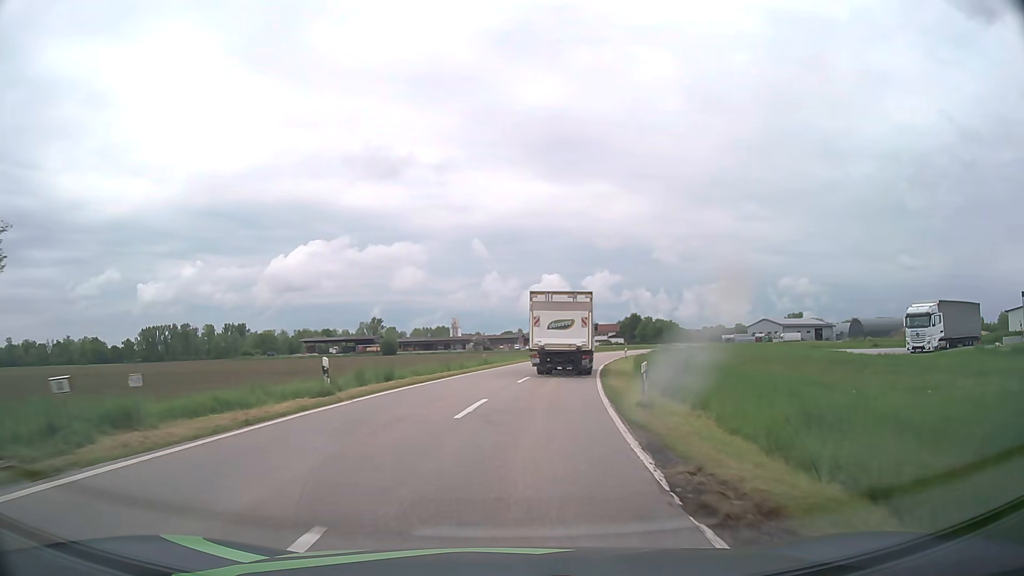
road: tertiary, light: Day
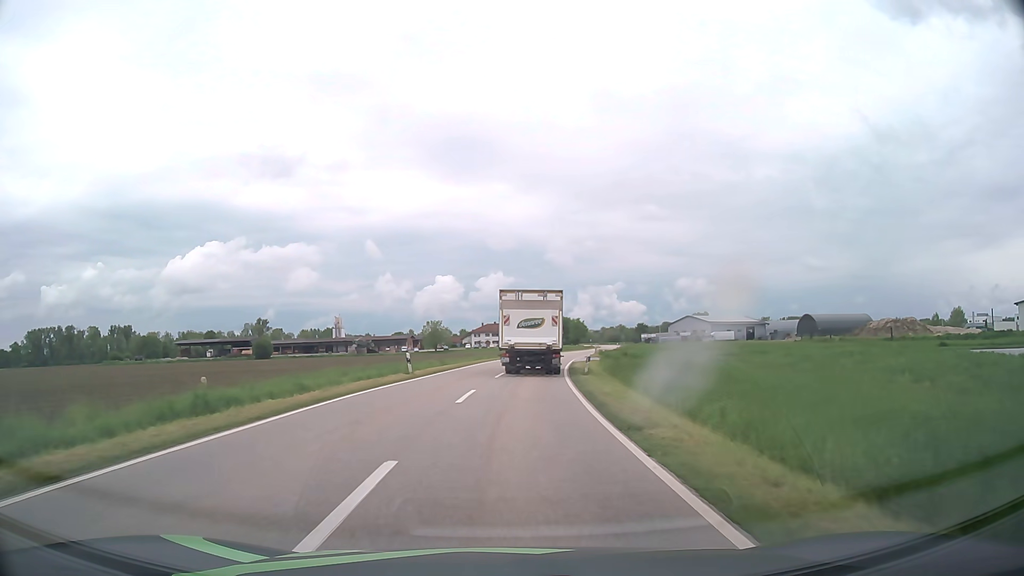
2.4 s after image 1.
(+2.7, +33.1) m; +9°
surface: asphalt
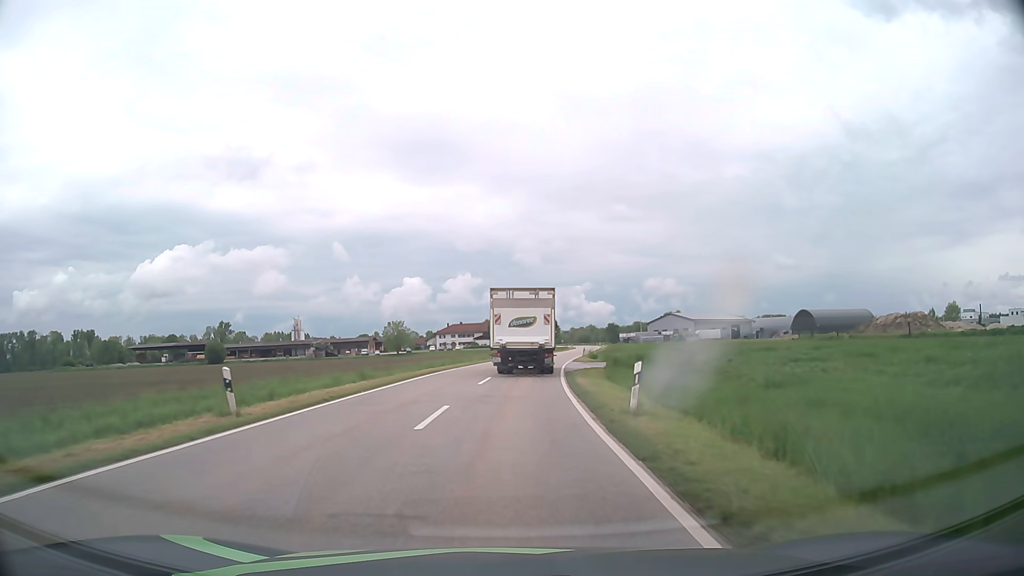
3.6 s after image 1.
(+0.4, +16.6) m; +3°
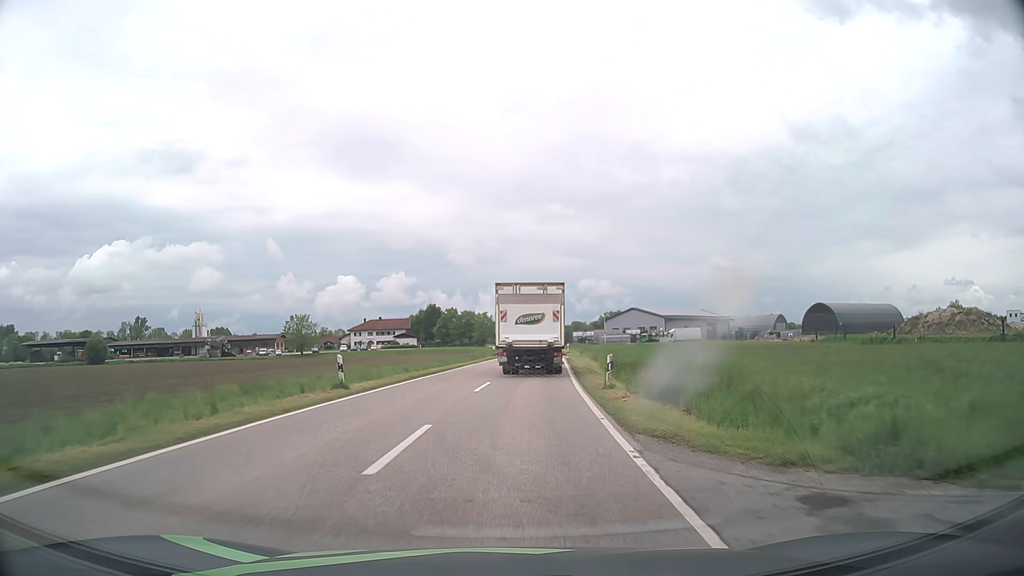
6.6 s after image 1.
(+1.8, +40.2) m; +5°
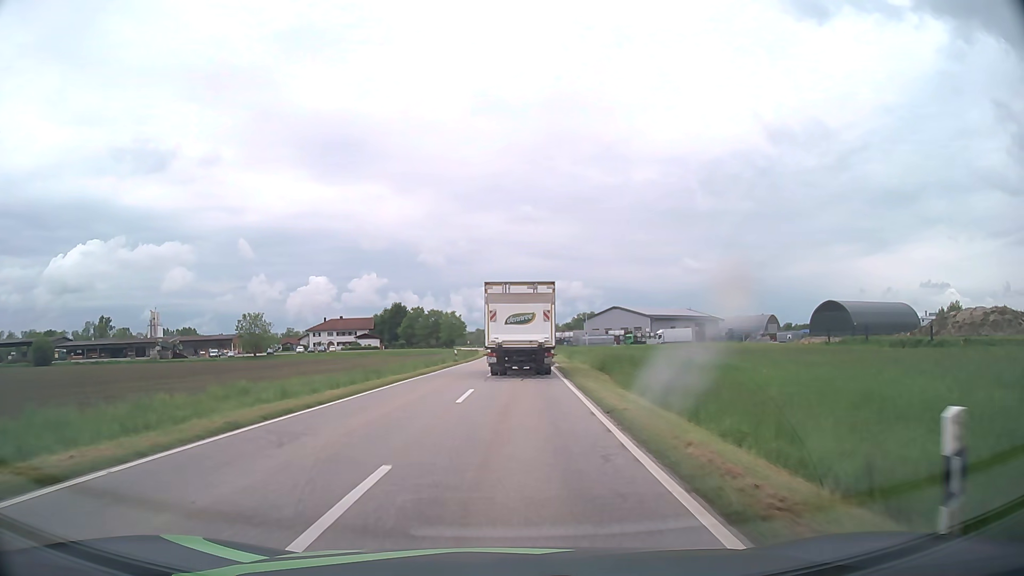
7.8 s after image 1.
(+0.4, +15.5) m; +3°
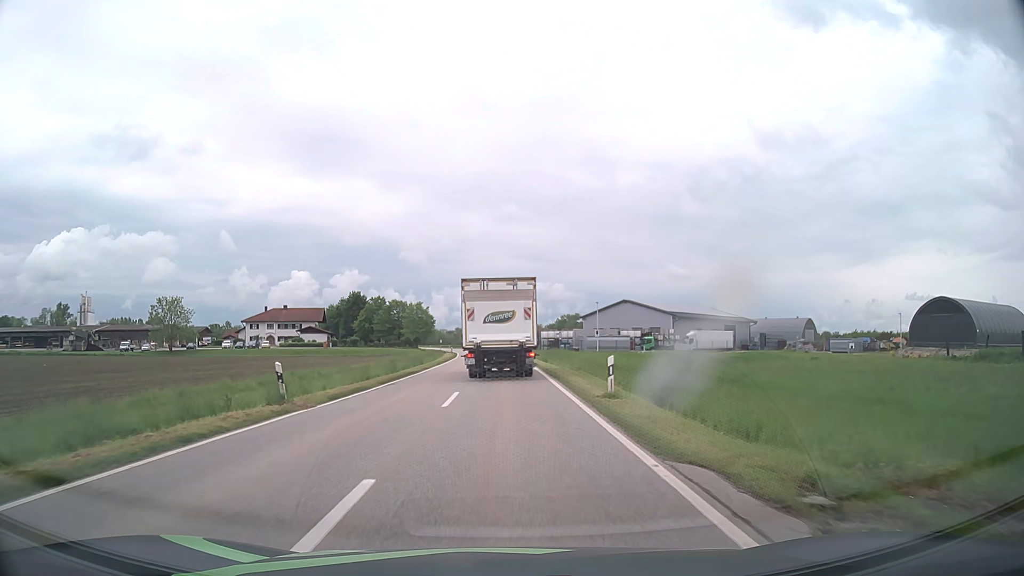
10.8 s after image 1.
(+0.7, +37.1) m; +2°
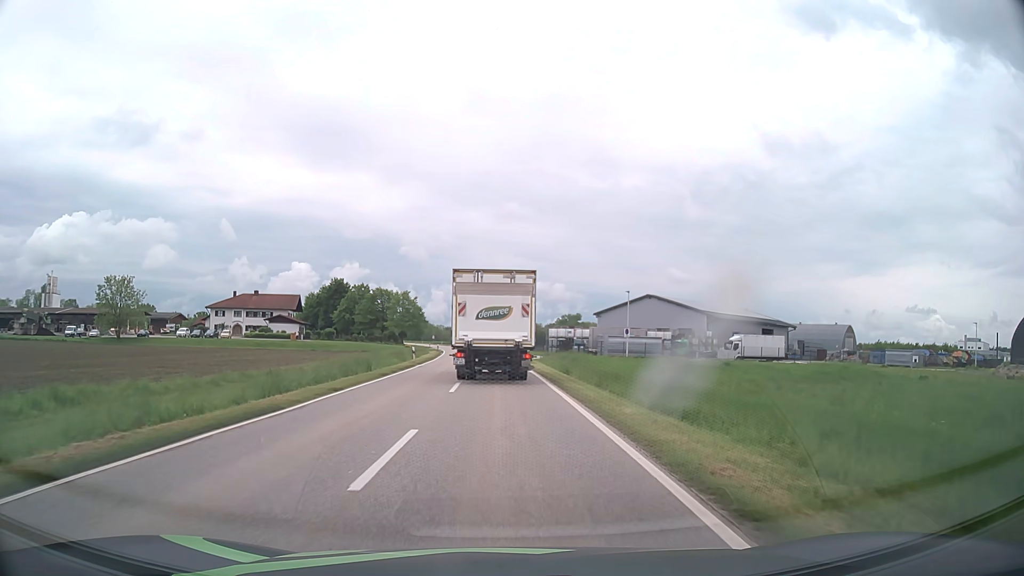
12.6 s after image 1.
(0.0, +20.7) m; 0°
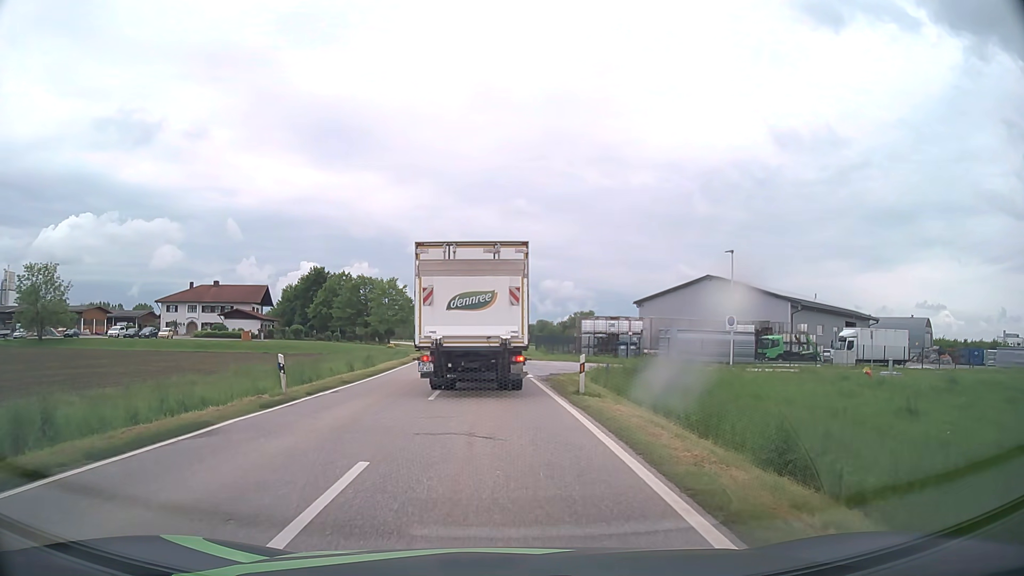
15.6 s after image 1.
(-0.1, +26.4) m; -1°
(0, +10) (0, +20) (-1, +30) (-1, +40) (-2, +50) (-2, +60) (-3, +70) (-4, +80) (-5, +90) (-6, +100) m
